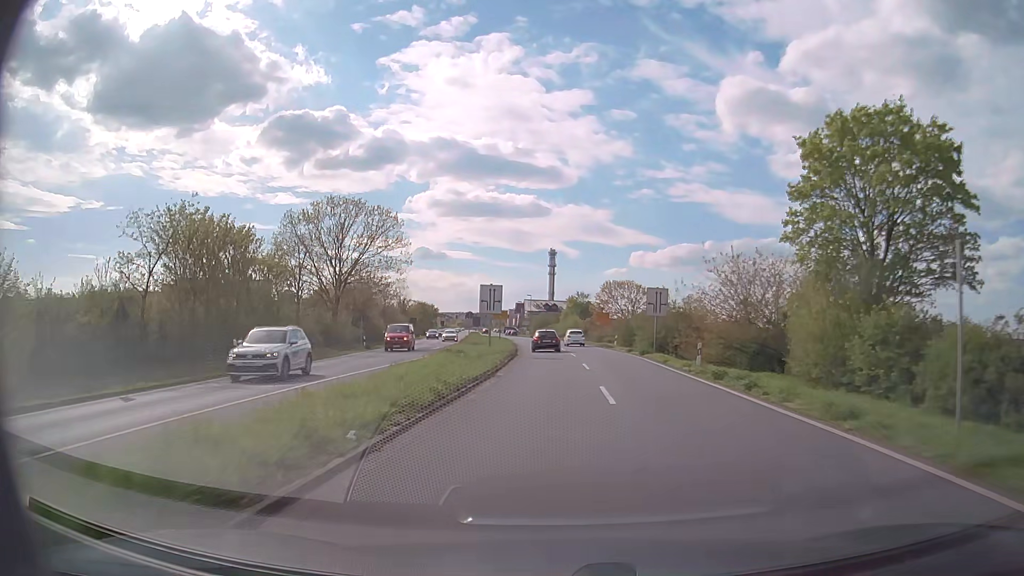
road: primary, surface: asphalt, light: Day
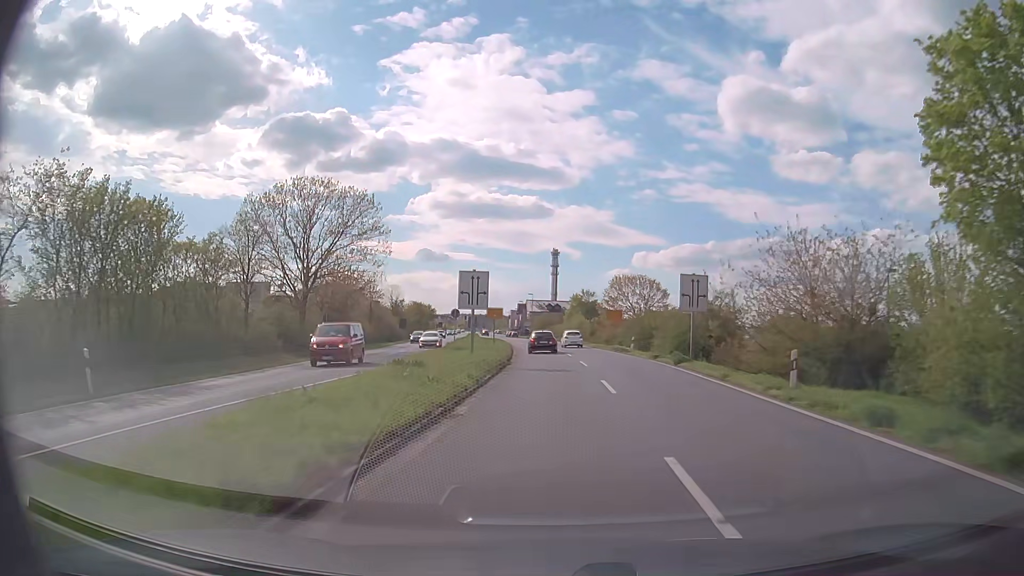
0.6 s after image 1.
(0.0, +9.4) m; 0°
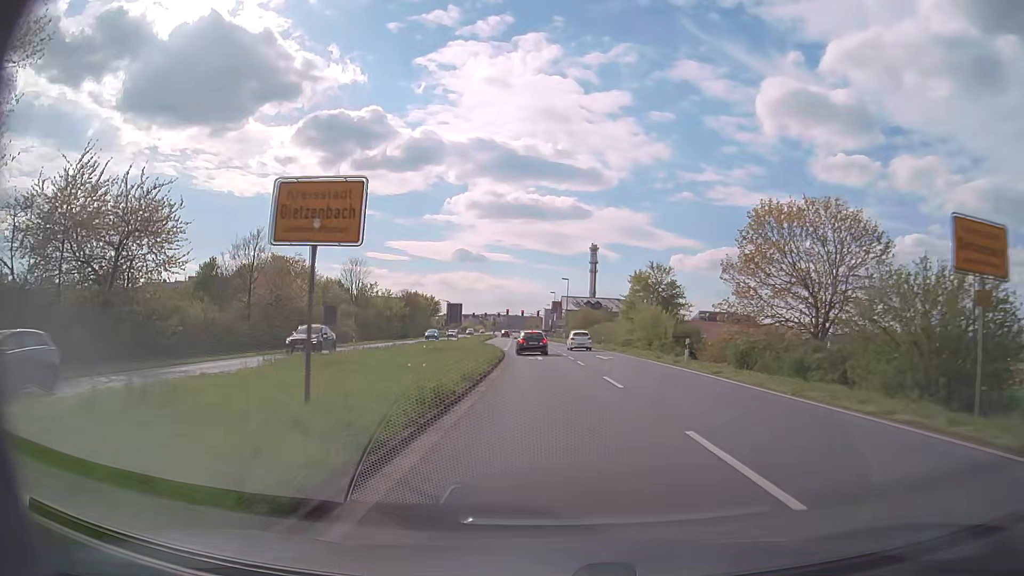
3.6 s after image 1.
(-1.1, +46.1) m; -3°
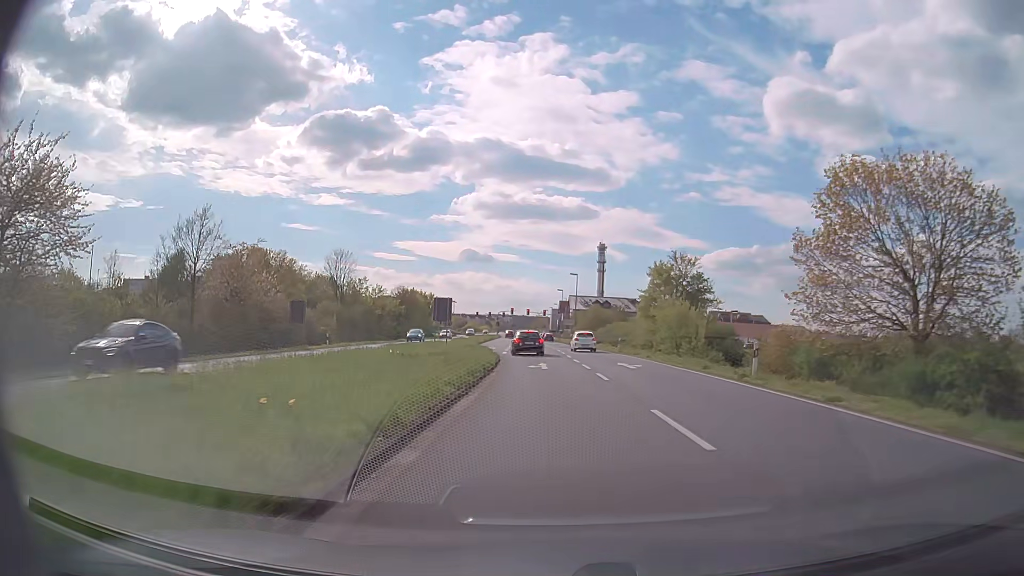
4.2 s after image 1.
(-0.1, +9.0) m; -1°
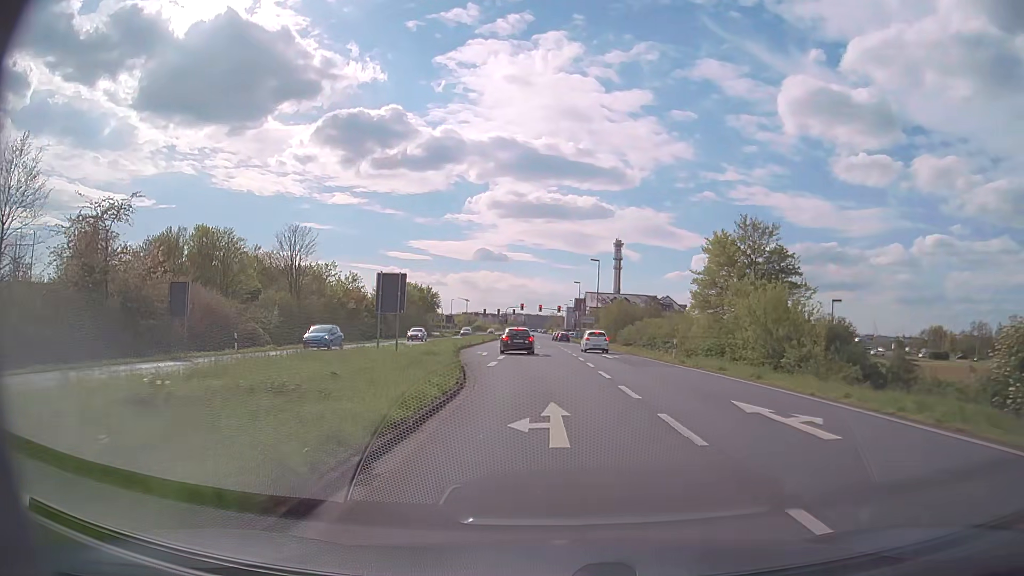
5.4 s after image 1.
(-0.2, +17.9) m; -1°
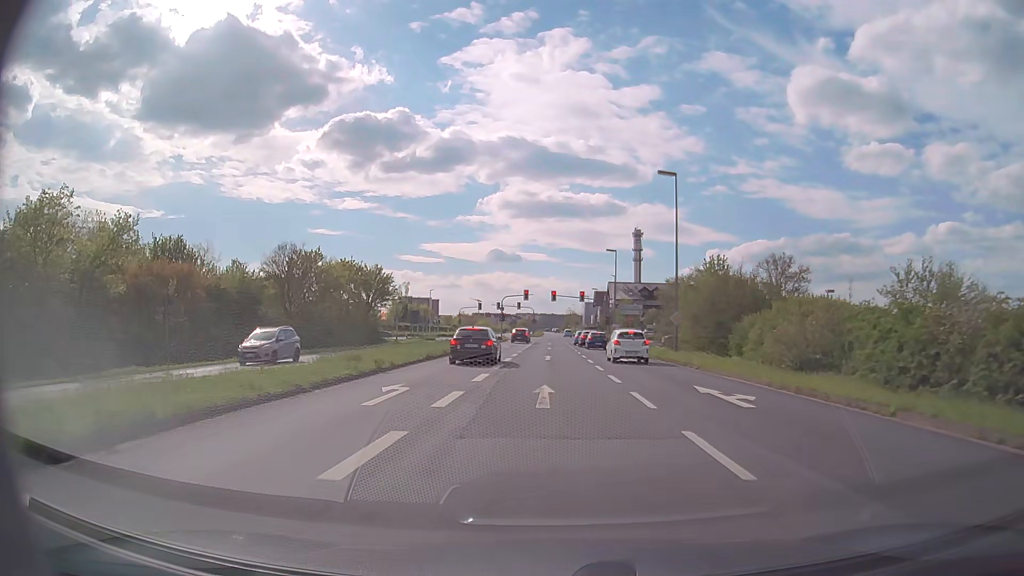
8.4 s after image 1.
(-0.7, +43.4) m; -1°
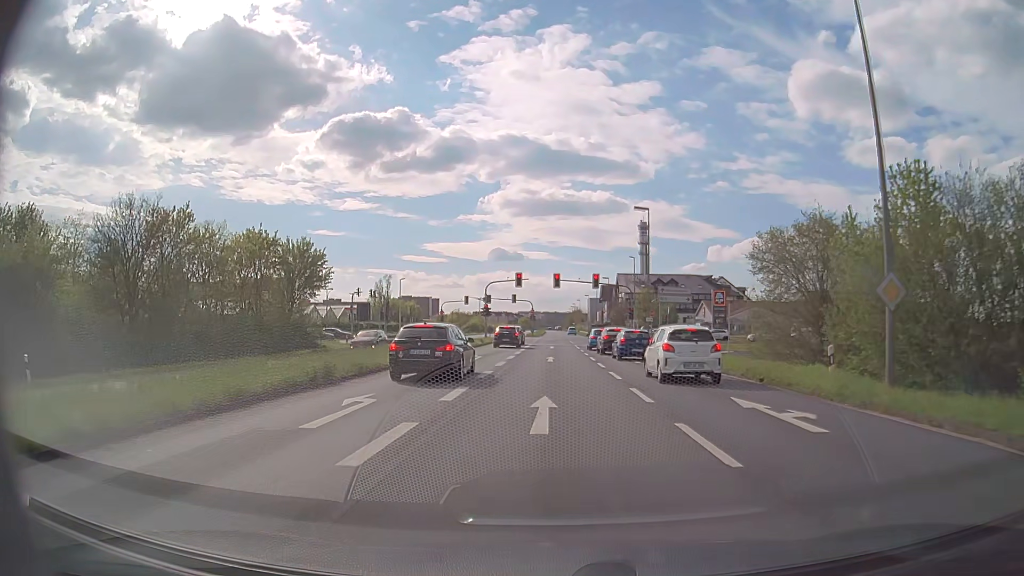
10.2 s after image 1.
(-0.1, +23.1) m; 0°
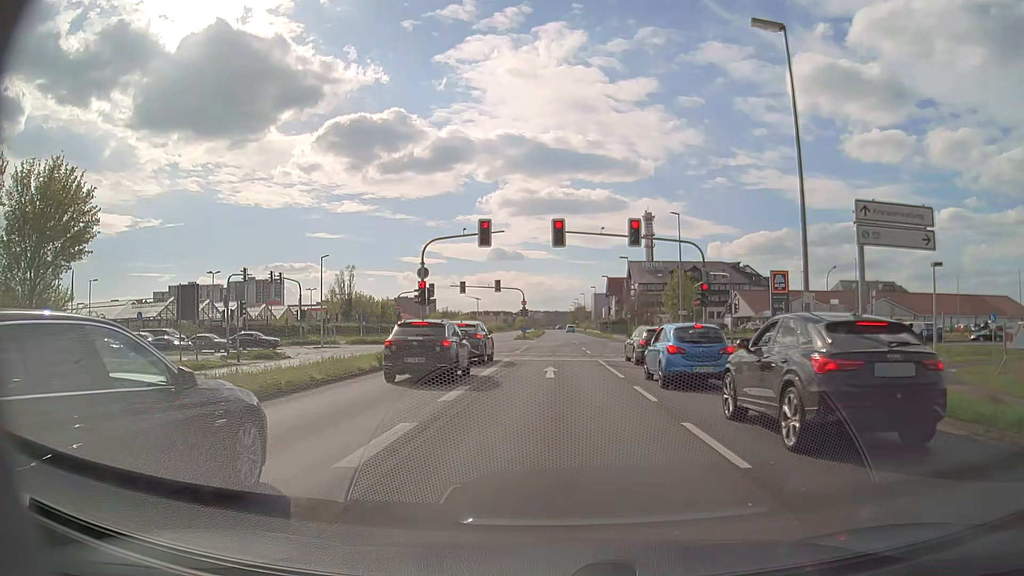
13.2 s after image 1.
(0.0, +29.6) m; 0°
(0, +10) (0, +20) (0, +30) (0, +40) (0, +50) (0, +60) (0, +70) (0, +80) (0, +90) (0, +100) m
